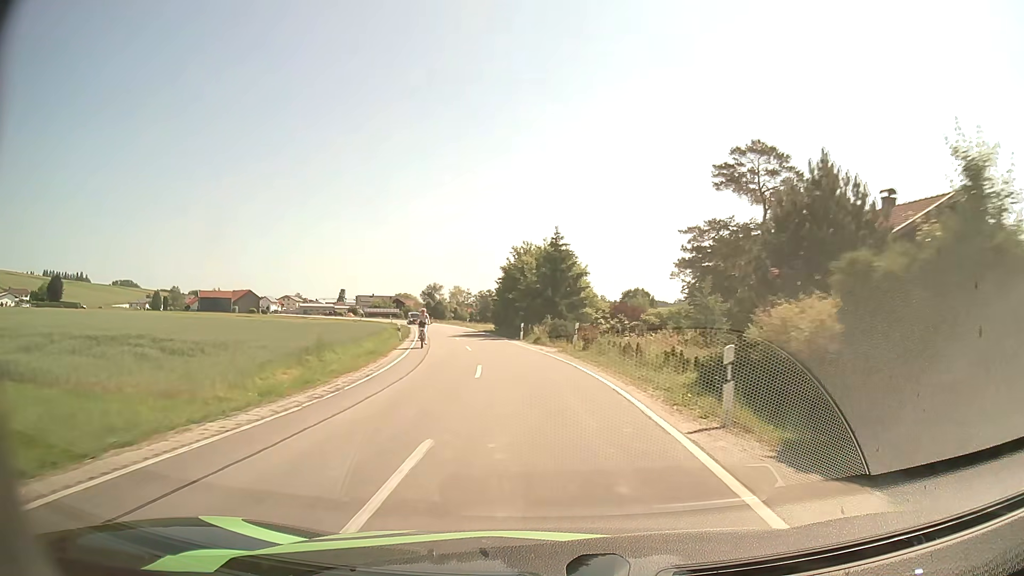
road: secondary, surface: asphalt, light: Day
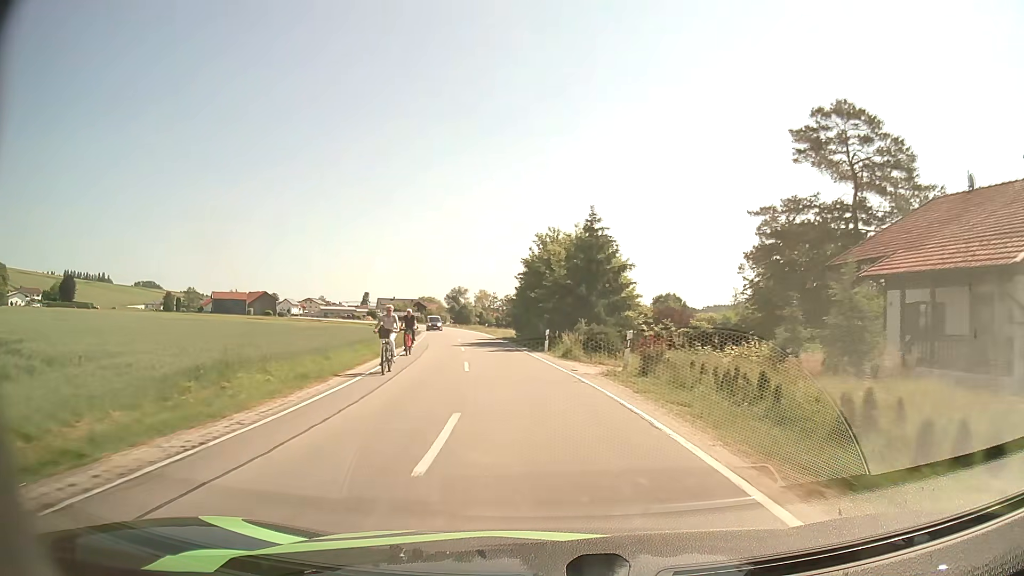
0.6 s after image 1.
(-0.2, +9.7) m; -2°
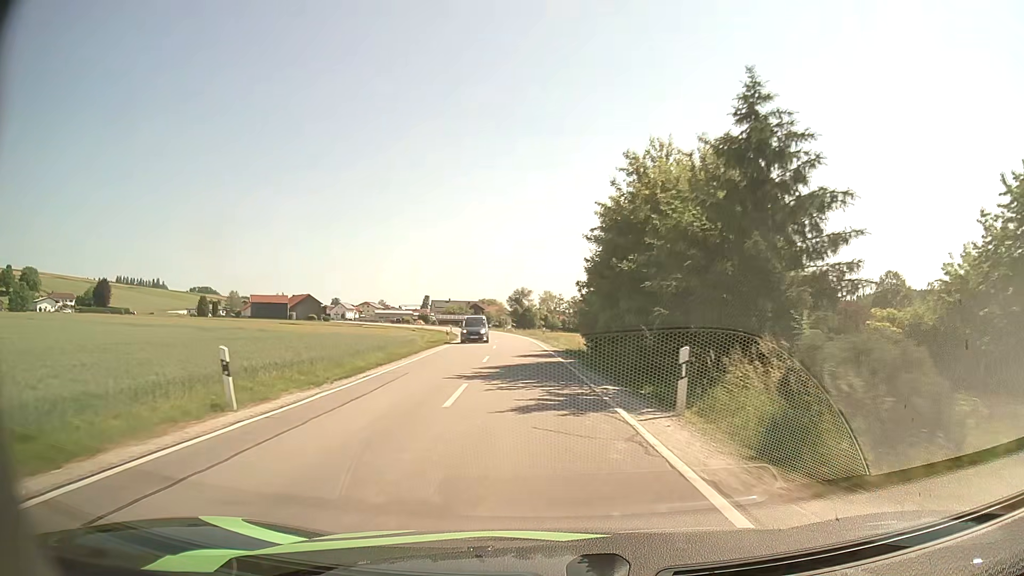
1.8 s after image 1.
(-0.9, +19.4) m; -5°
(0, +10) (-1, +20) (-1, +30) (-2, +40) (-3, +50) (-4, +60) (-5, +70) (-6, +80) (-8, +90) (-10, +99) m
